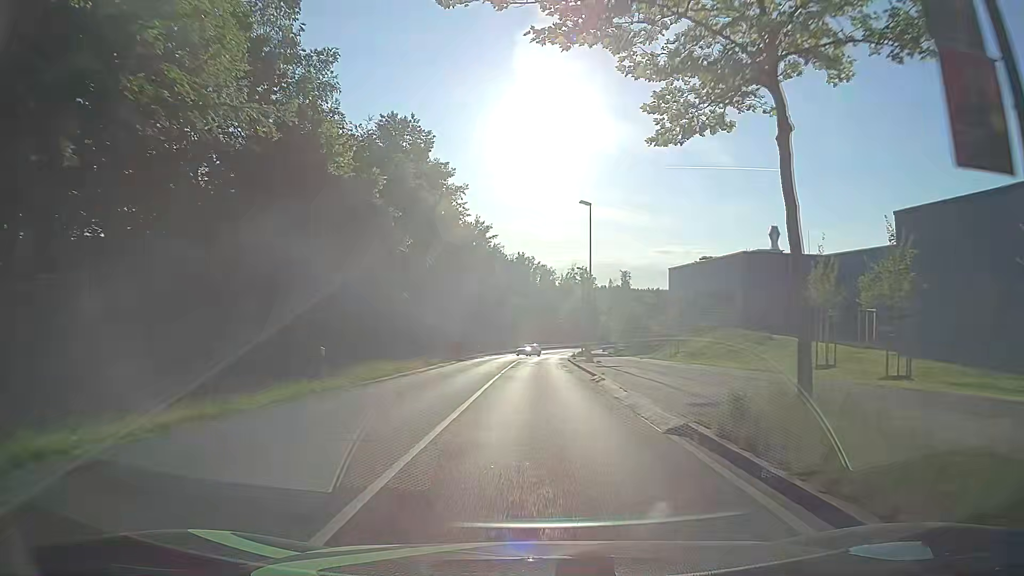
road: secondary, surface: asphalt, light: Day
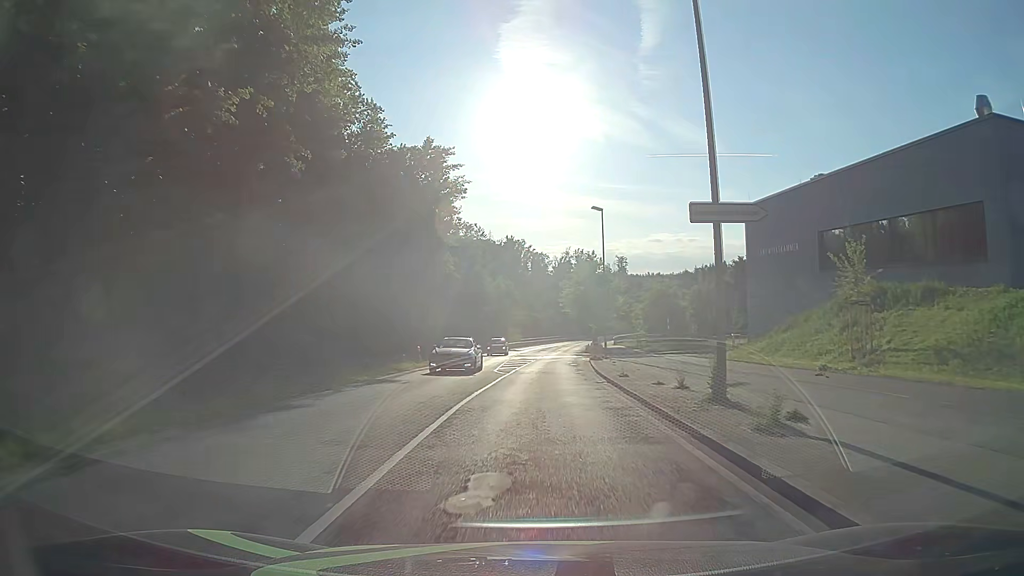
(0.0, +32.0) m; 0°
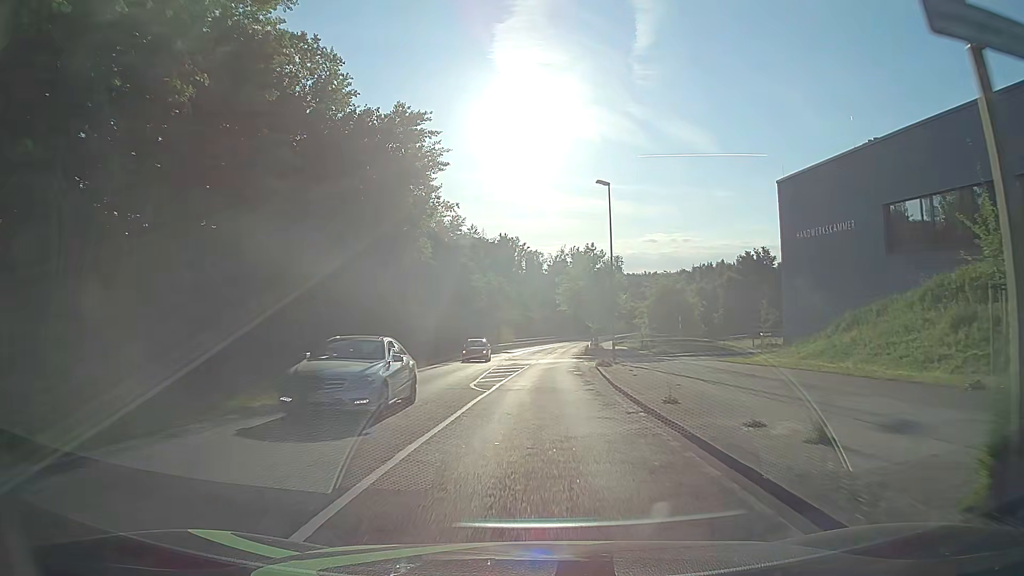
(0.0, +7.9) m; 0°
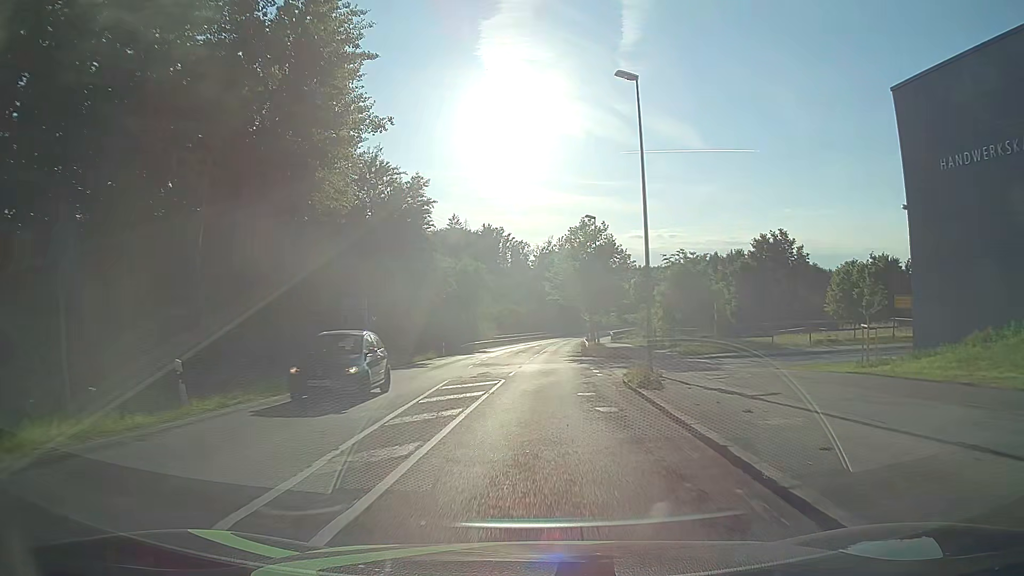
(+0.2, +15.8) m; +1°
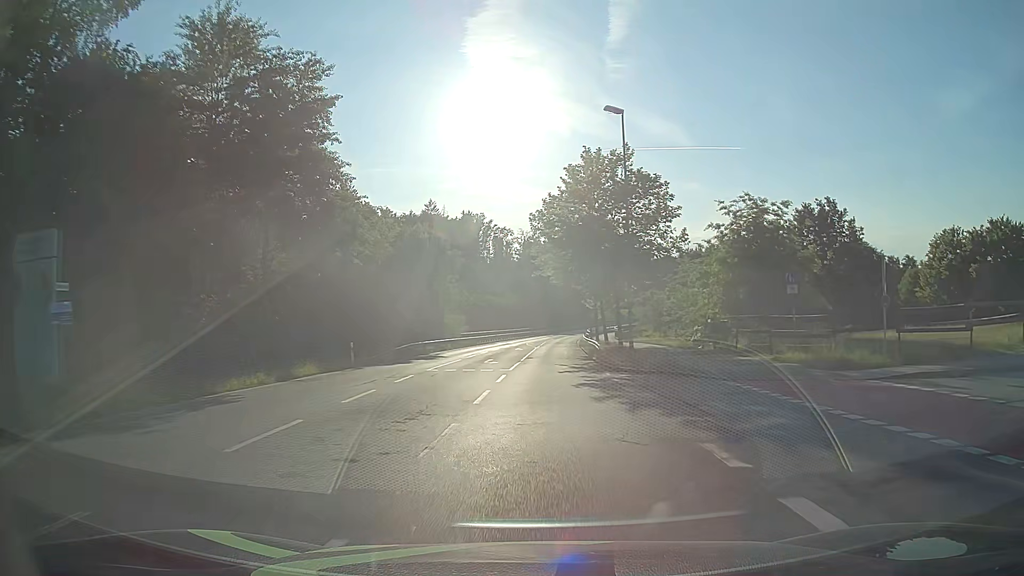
(+0.3, +23.7) m; +1°
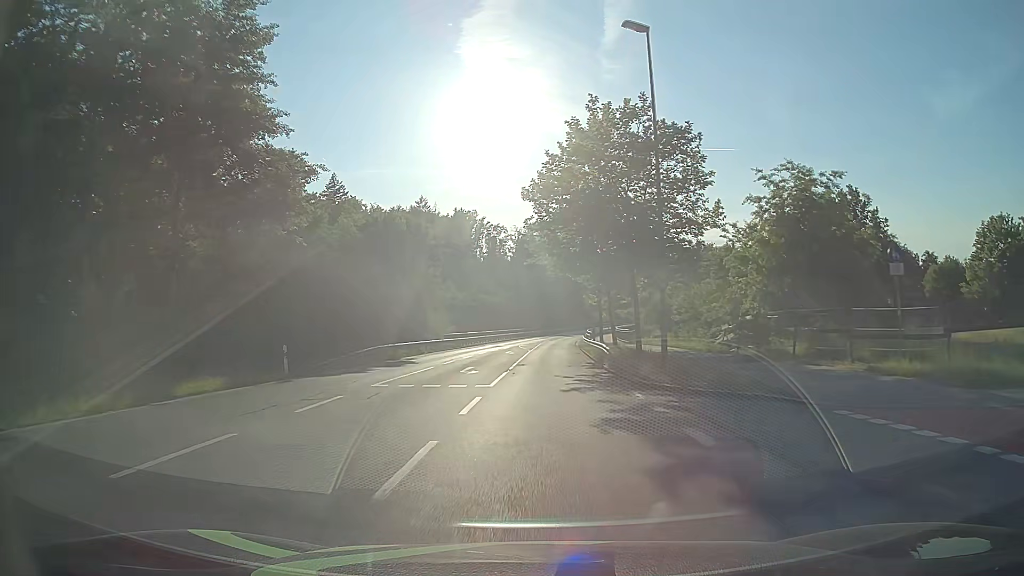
(0.0, +7.9) m; 0°
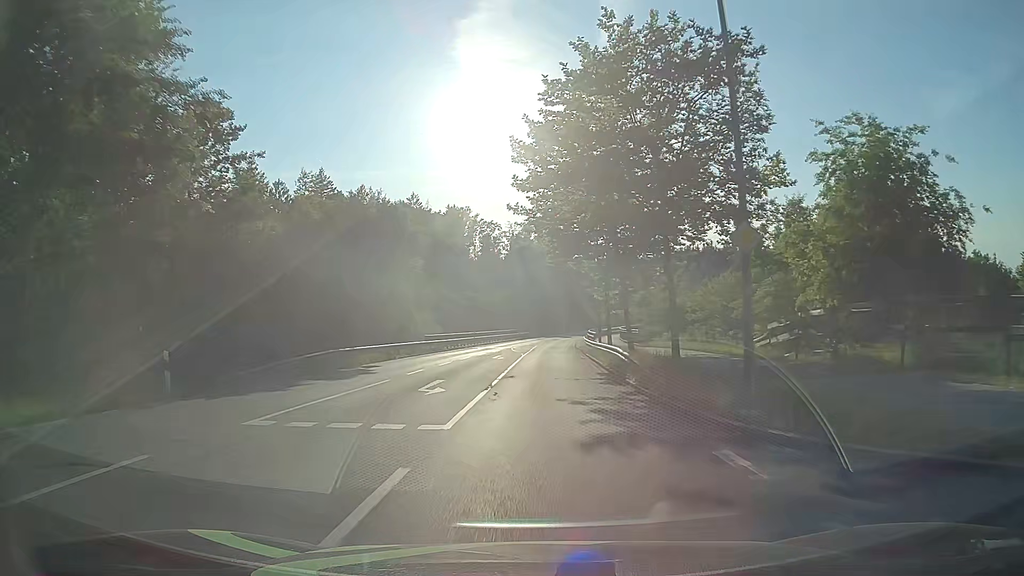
(0.0, +7.9) m; 0°
